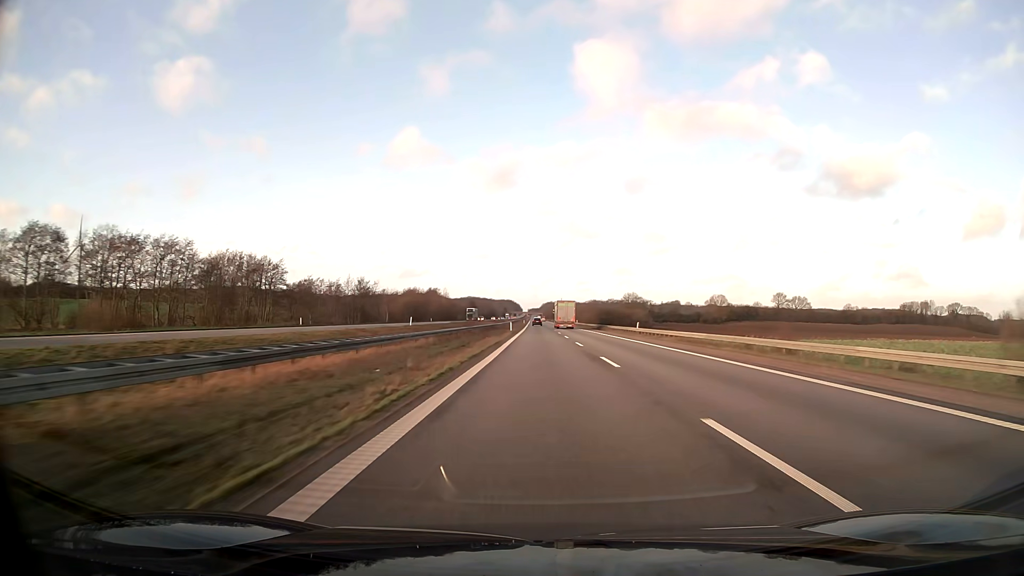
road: motorway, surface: asphalt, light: Day
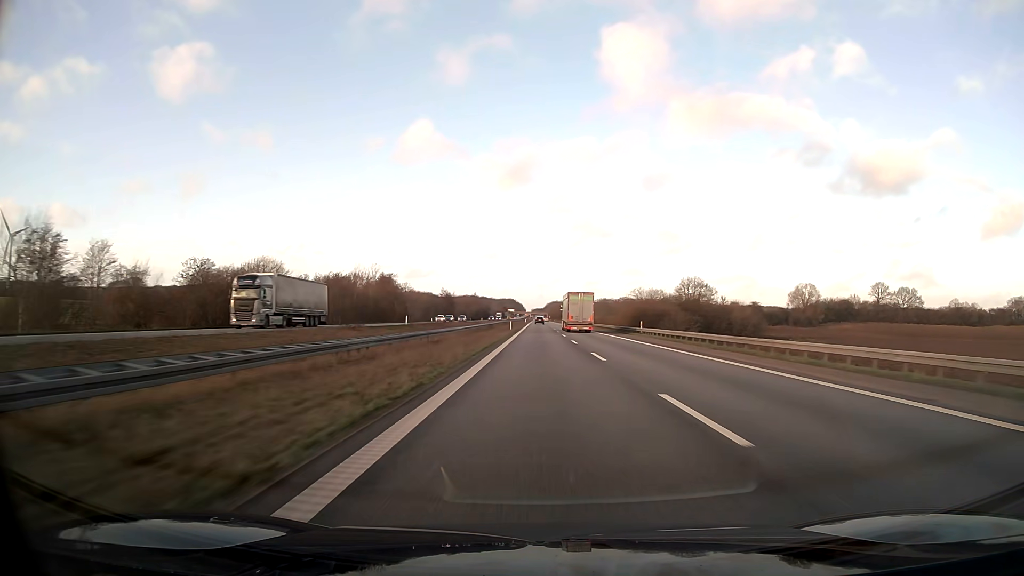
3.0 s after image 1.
(-0.4, +103.2) m; 0°
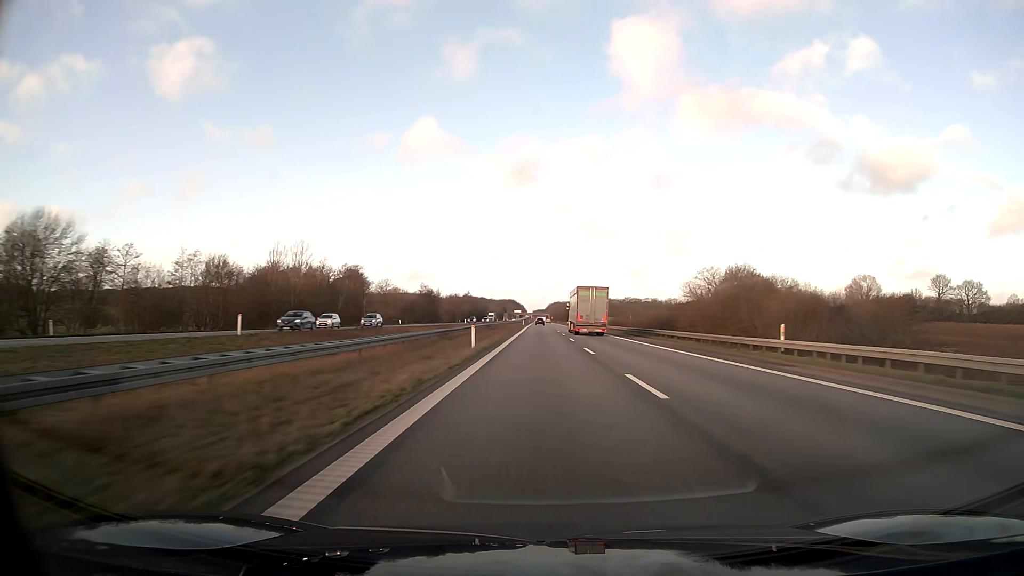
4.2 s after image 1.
(0.0, +41.3) m; 0°
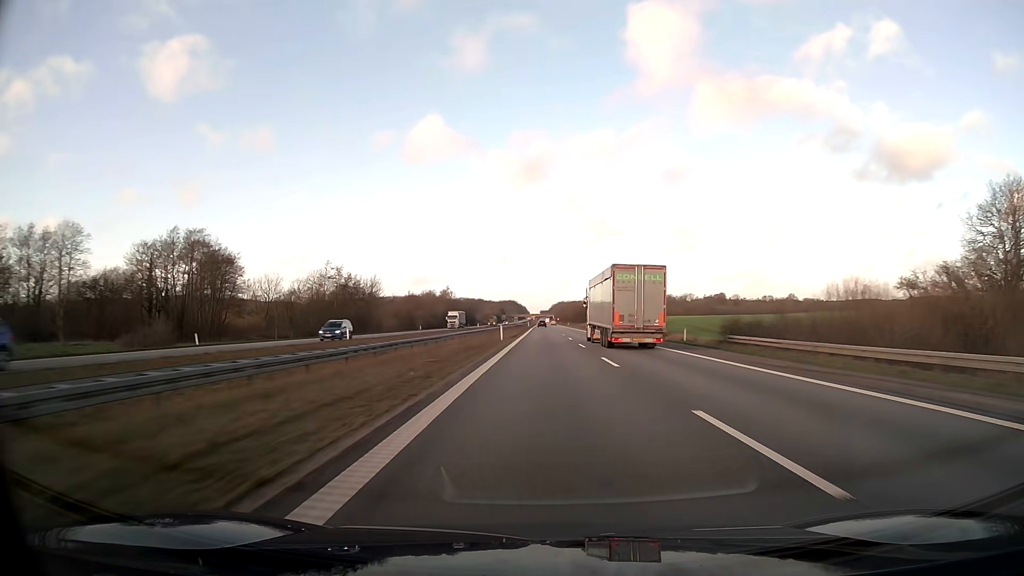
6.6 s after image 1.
(-0.2, +82.5) m; 0°
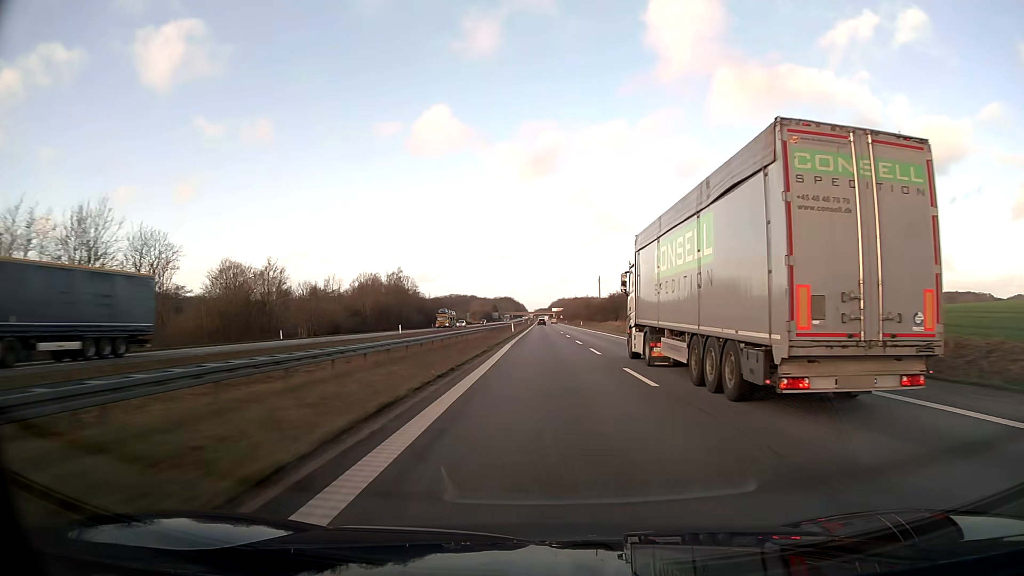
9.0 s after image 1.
(+0.1, +82.5) m; 0°
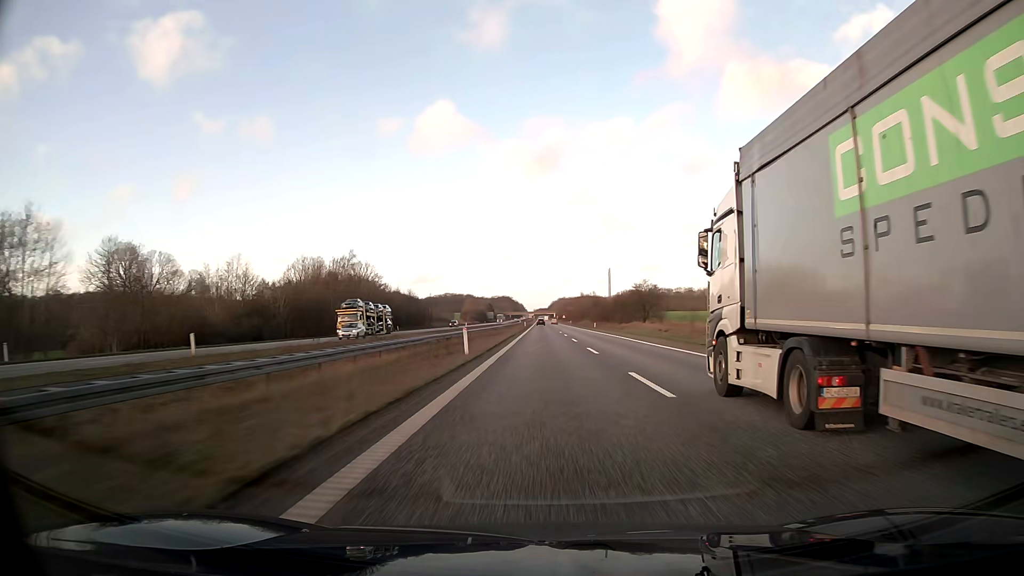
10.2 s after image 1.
(+0.1, +41.3) m; 0°
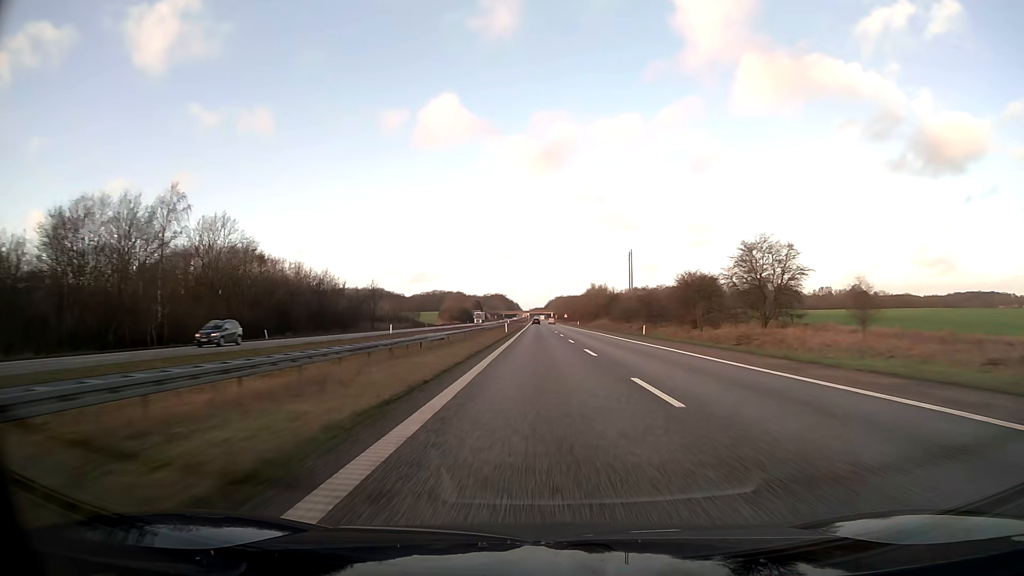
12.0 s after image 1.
(+0.1, +61.9) m; 0°
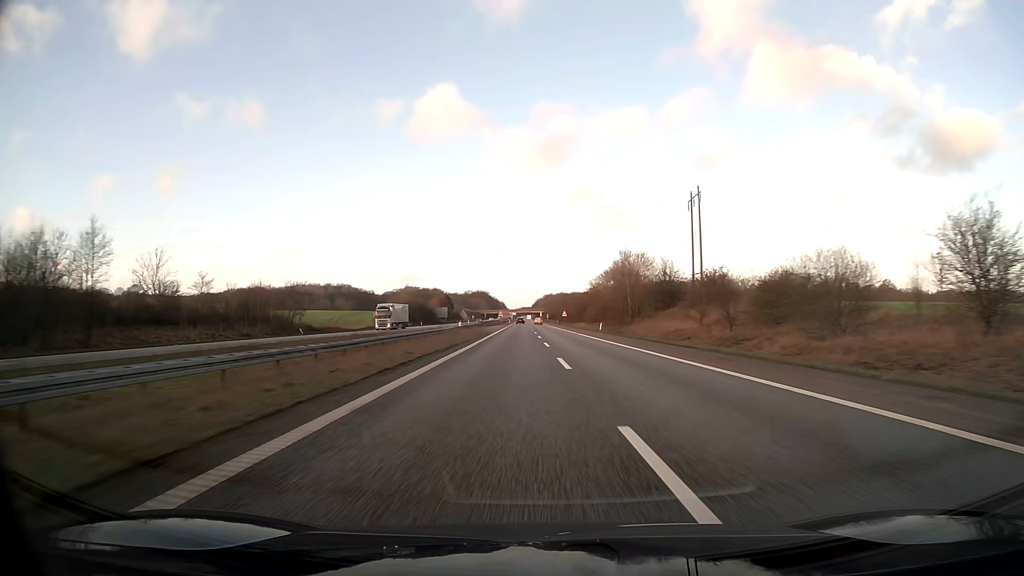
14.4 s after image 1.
(+0.6, +82.5) m; +1°
(0, +10) (0, +20) (0, +30) (0, +40) (0, +50) (0, +60) (+1, +70) (+1, +80) (+1, +90) (+1, +100) m
